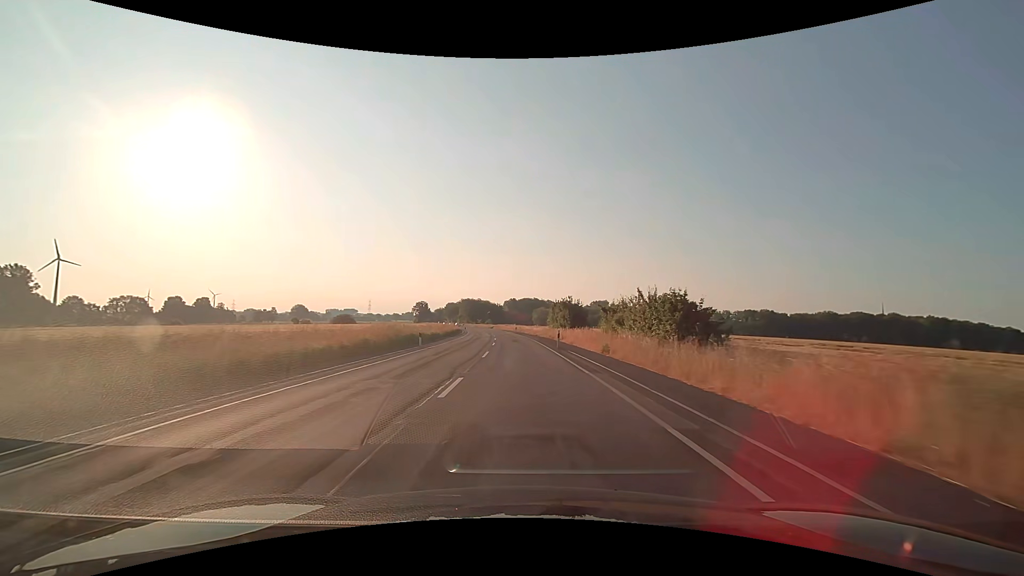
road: secondary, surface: asphalt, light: Day
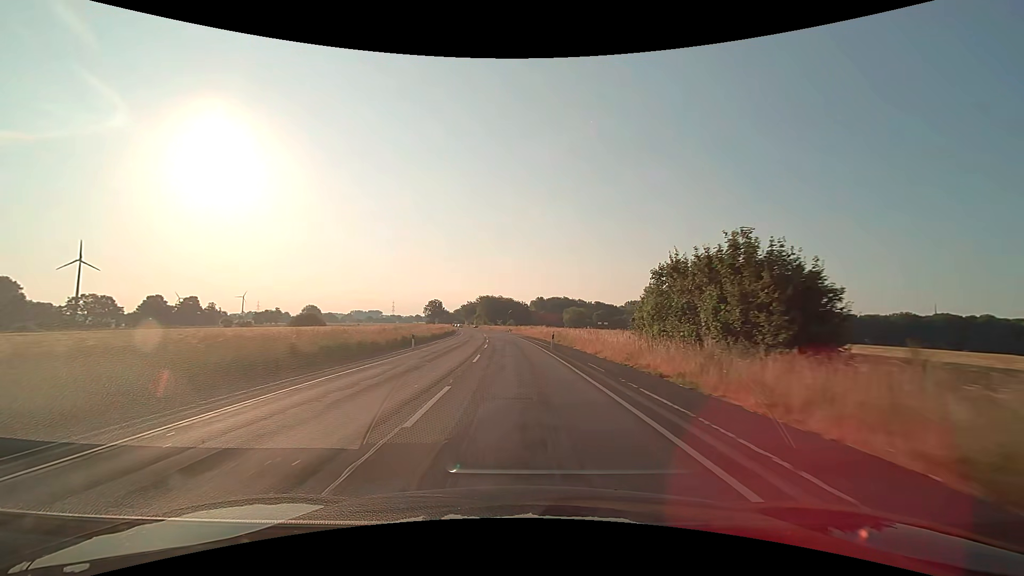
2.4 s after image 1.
(-1.2, +50.1) m; -3°
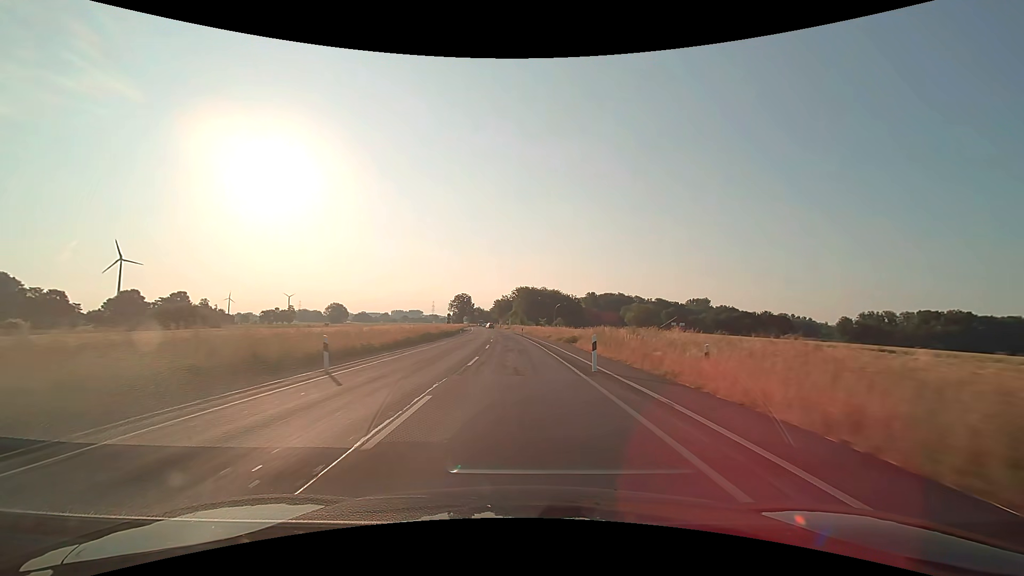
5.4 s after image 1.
(-2.9, +62.5) m; -5°
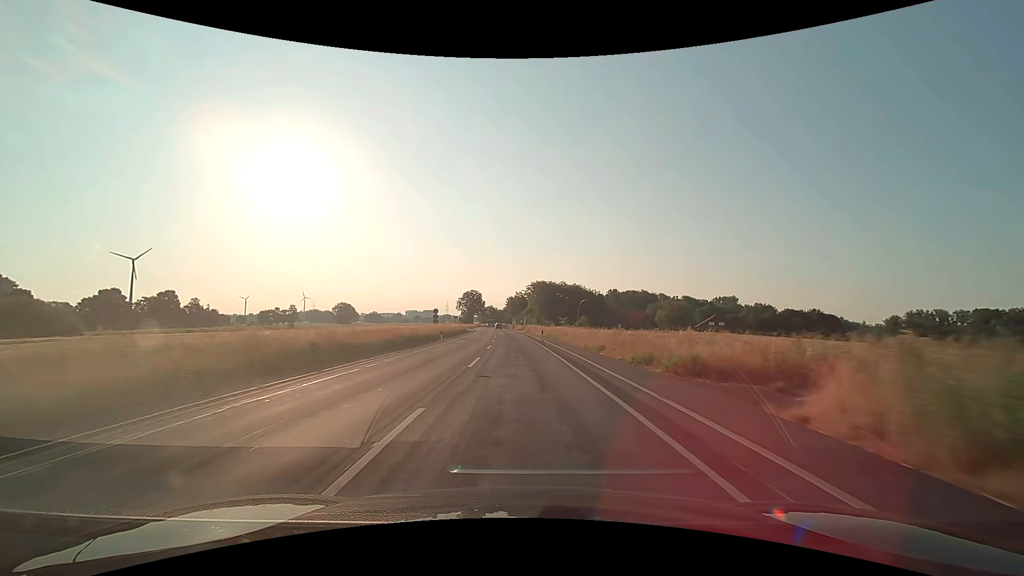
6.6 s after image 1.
(-0.4, +25.0) m; -2°
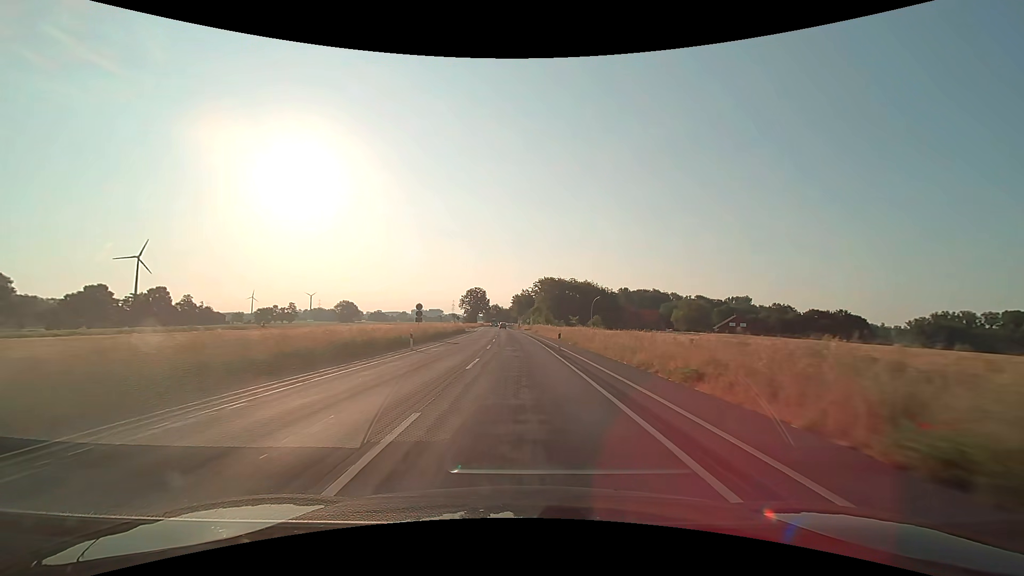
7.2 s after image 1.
(-0.1, +12.5) m; -1°
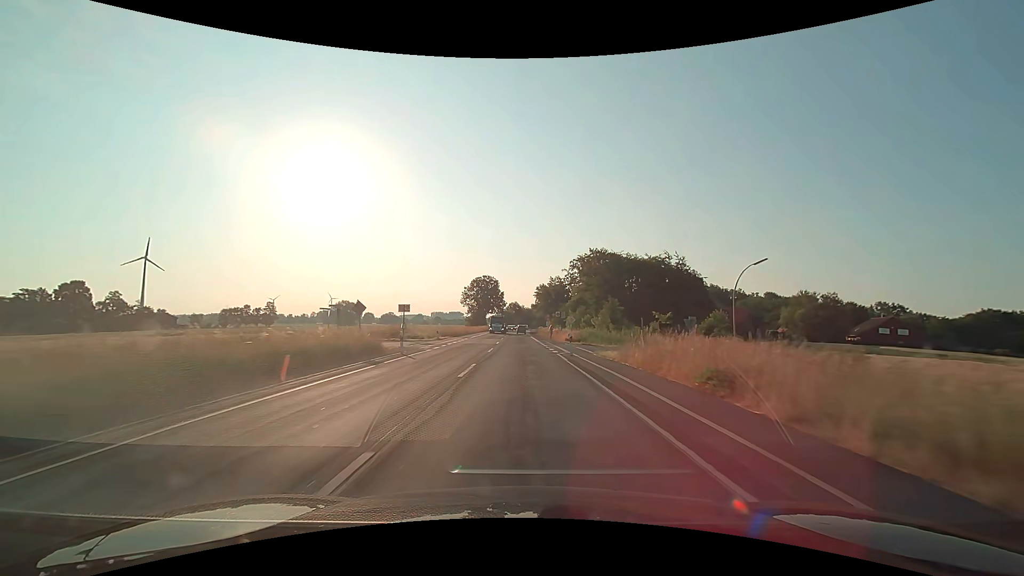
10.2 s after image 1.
(-1.5, +62.5) m; -3°
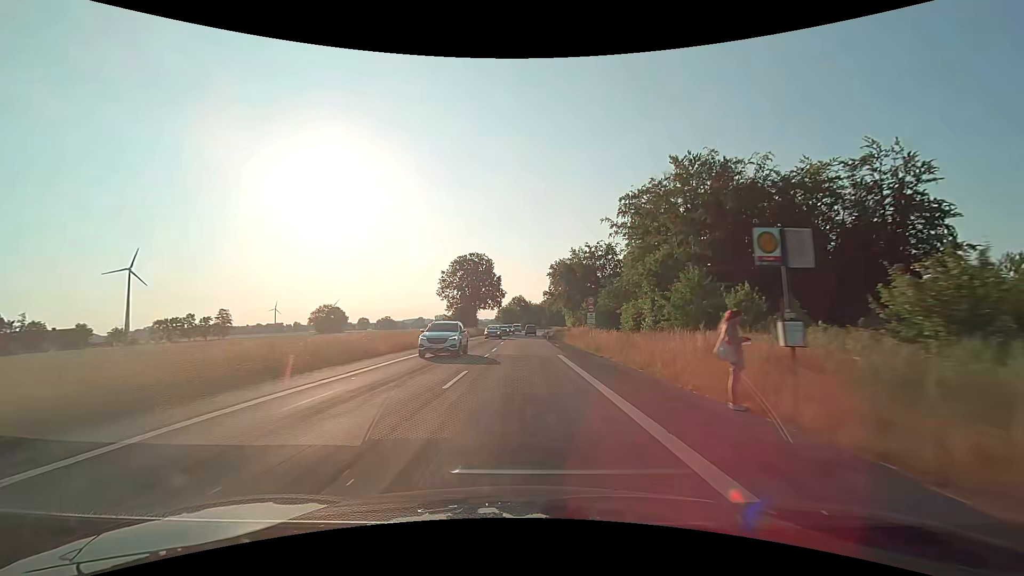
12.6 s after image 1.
(-0.3, +49.9) m; -1°
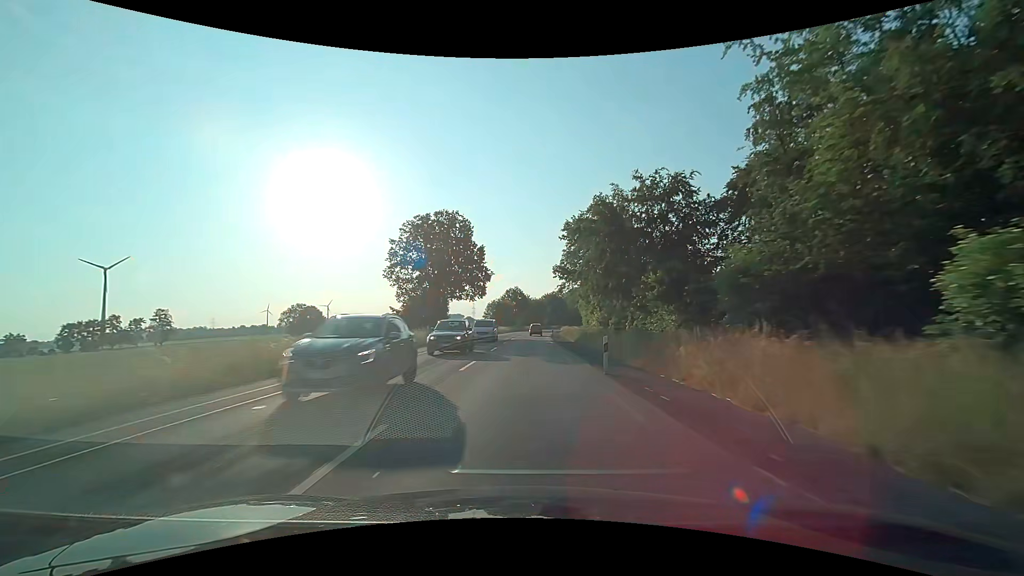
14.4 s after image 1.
(-0.1, +36.9) m; 0°
(0, +10) (0, +20) (0, +30) (+1, +40) (+1, +50) (+1, +60) (+2, +70) (+2, +80) (+3, +90) (+4, +100) m
